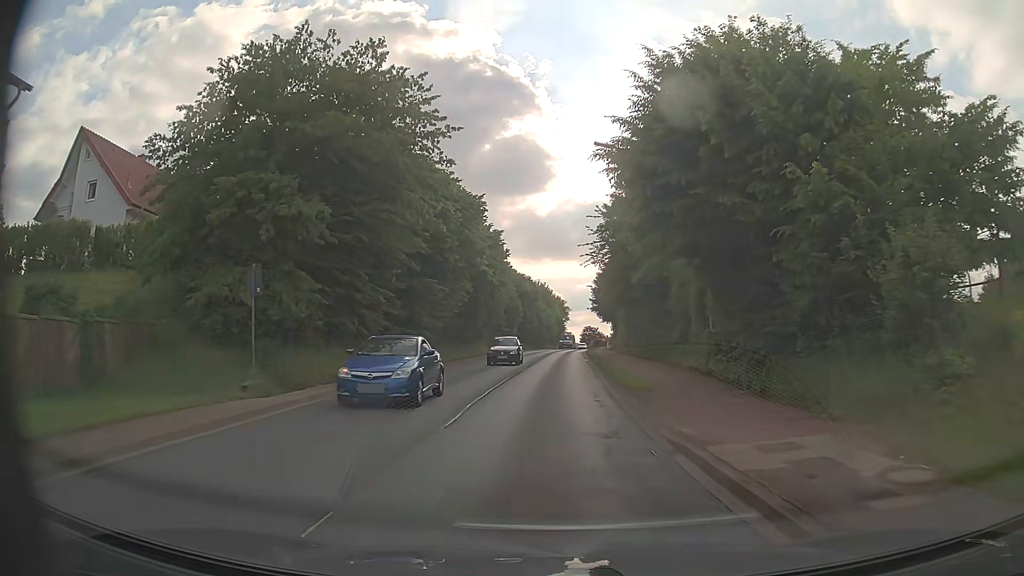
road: primary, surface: asphalt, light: Day
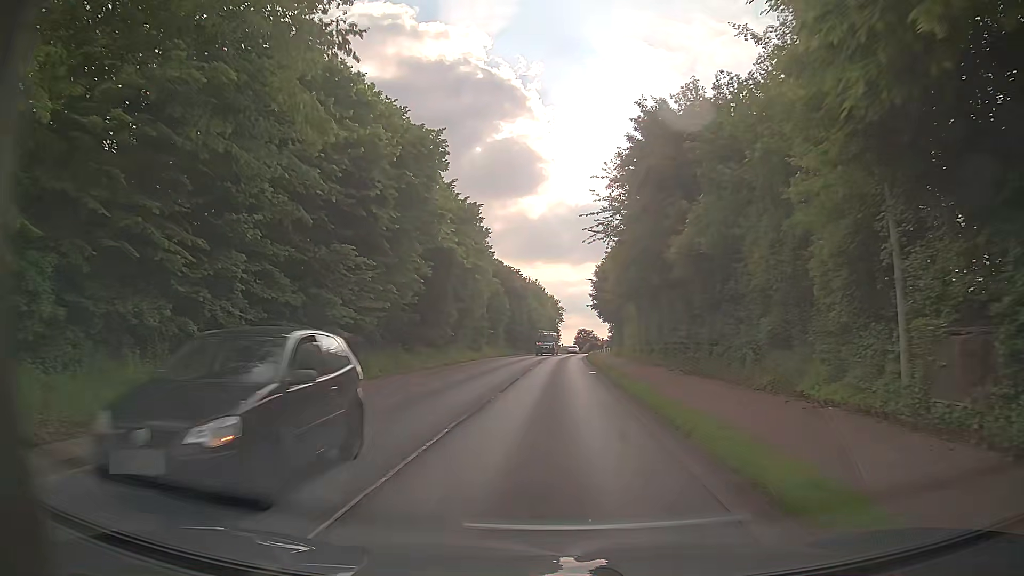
(0.0, +12.9) m; 0°
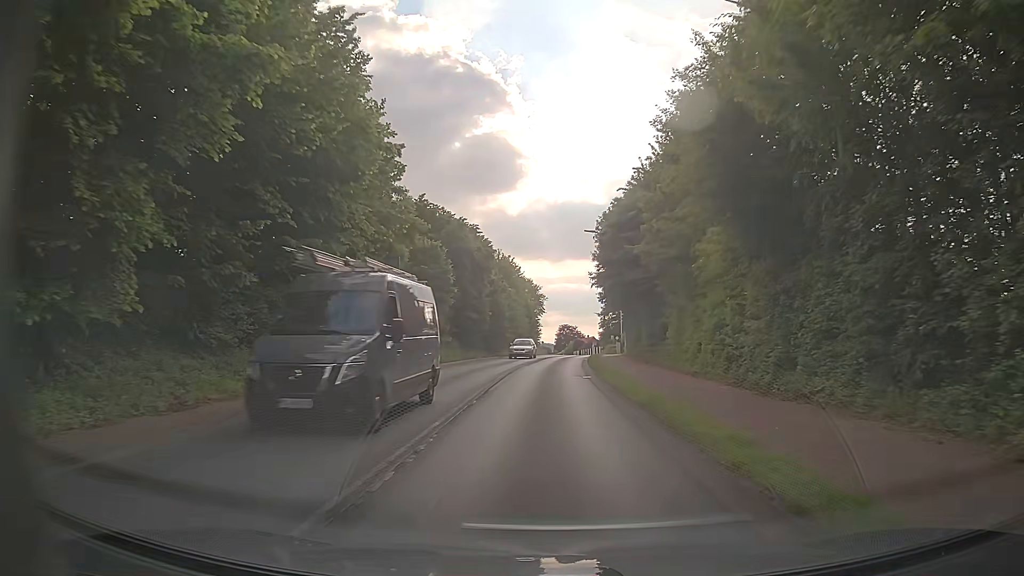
(+0.4, +28.9) m; +2°
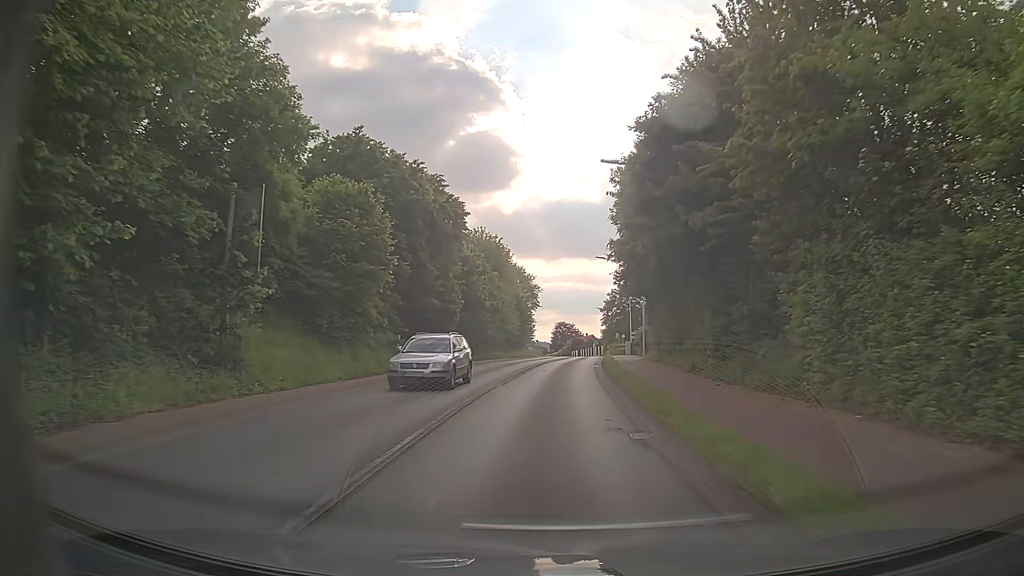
(0.0, +15.5) m; 0°
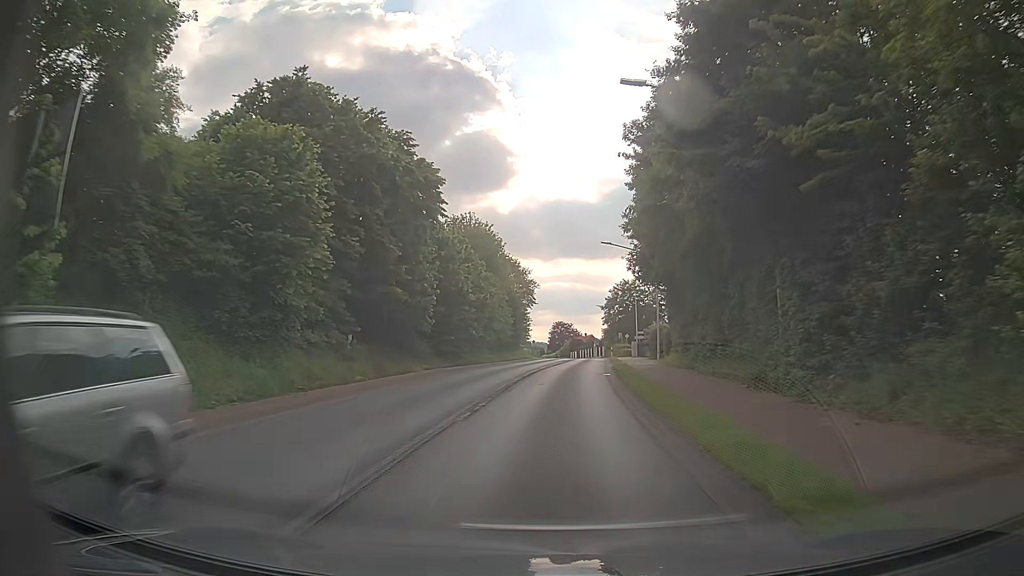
(0.0, +7.9) m; 0°
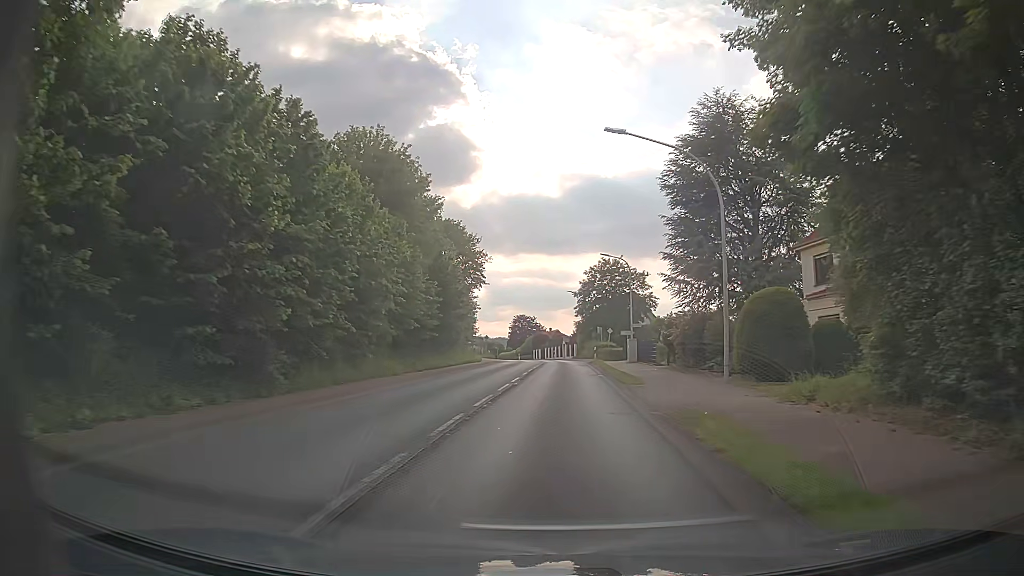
(+0.5, +23.2) m; +3°
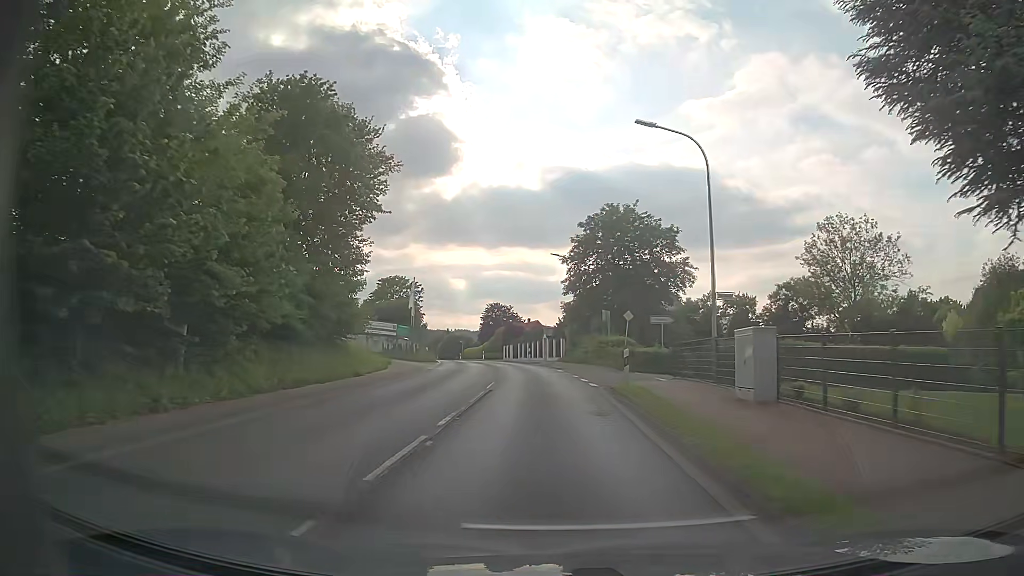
(+0.6, +30.1) m; +1°
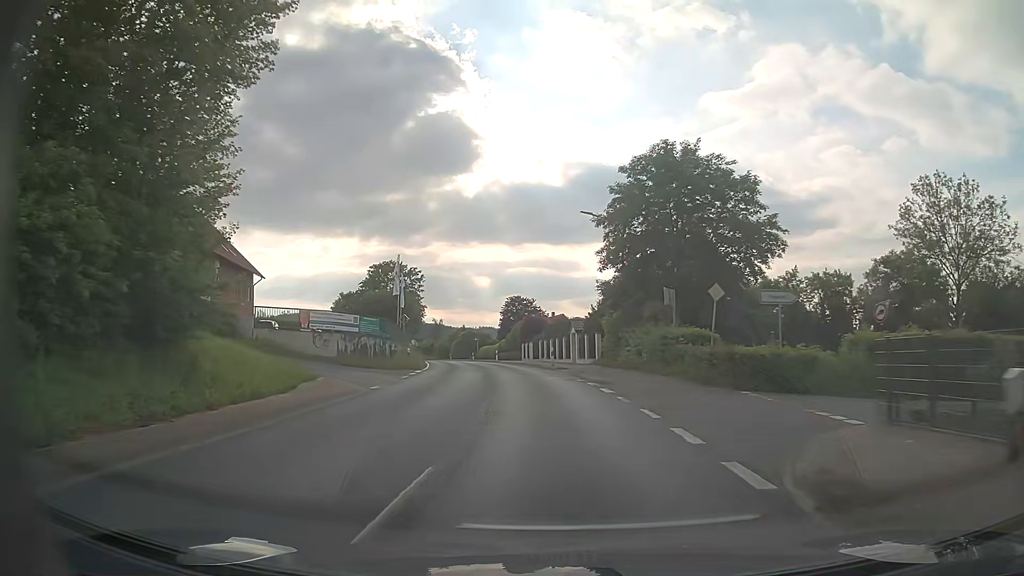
(-0.1, +15.2) m; -2°
(0, +10) (0, +20) (-1, +30) (-2, +40) (-3, +50) (-5, +60) (-7, +70) (-9, +79) (-11, +89) (-13, +99) m
